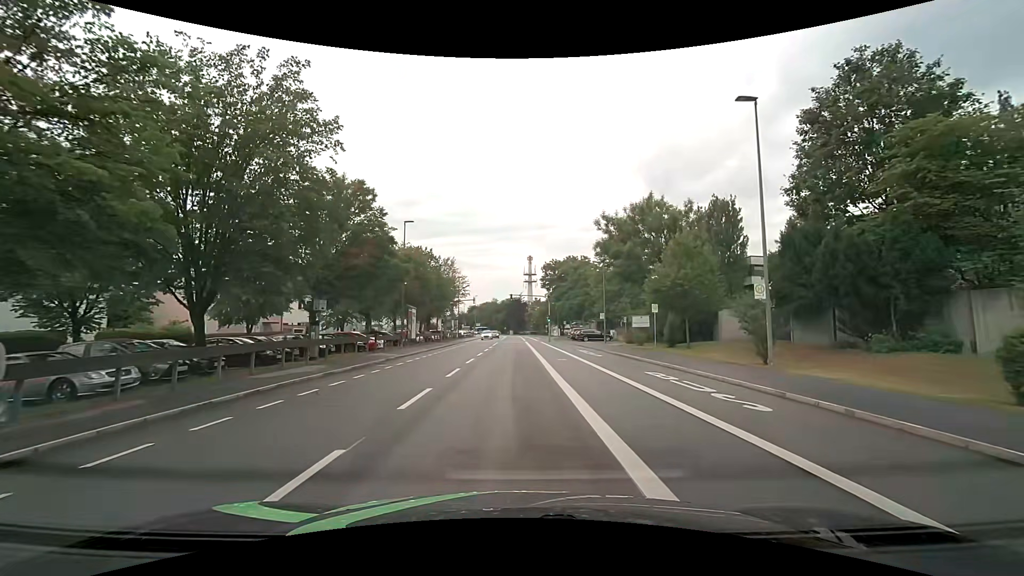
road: tertiary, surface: asphalt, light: Day
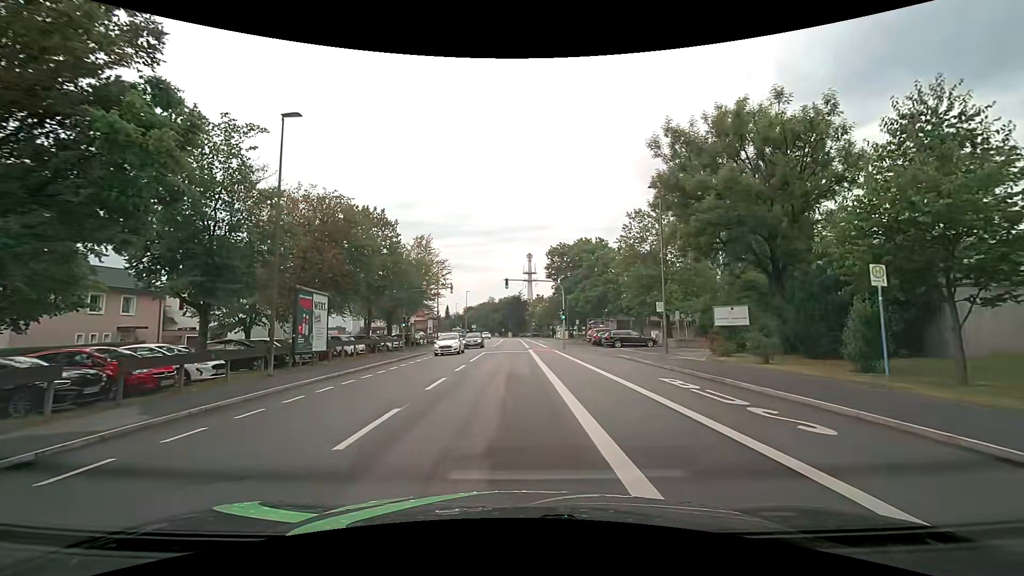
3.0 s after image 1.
(+0.1, +20.7) m; +1°
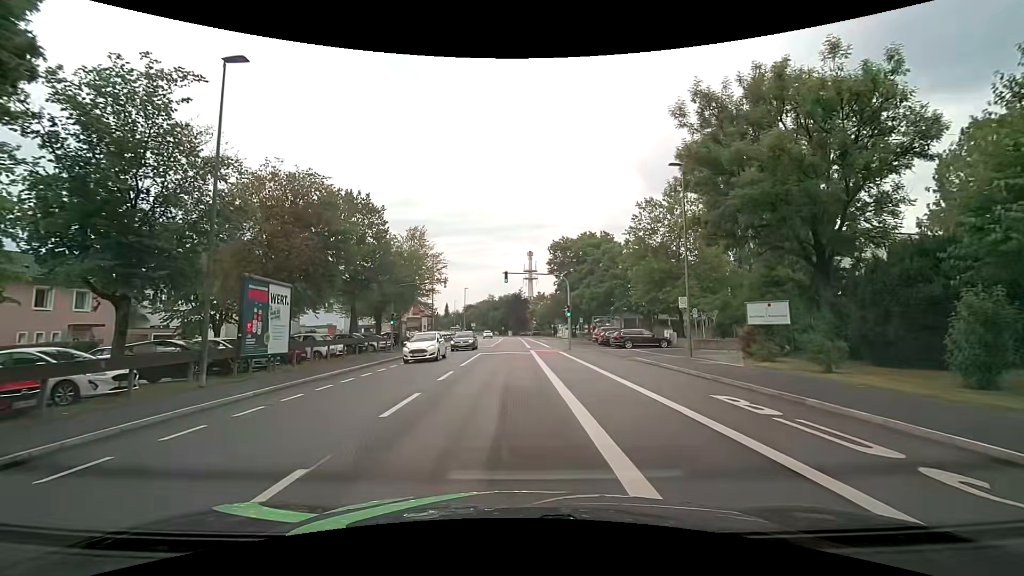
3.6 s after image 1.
(0.0, +4.0) m; -1°
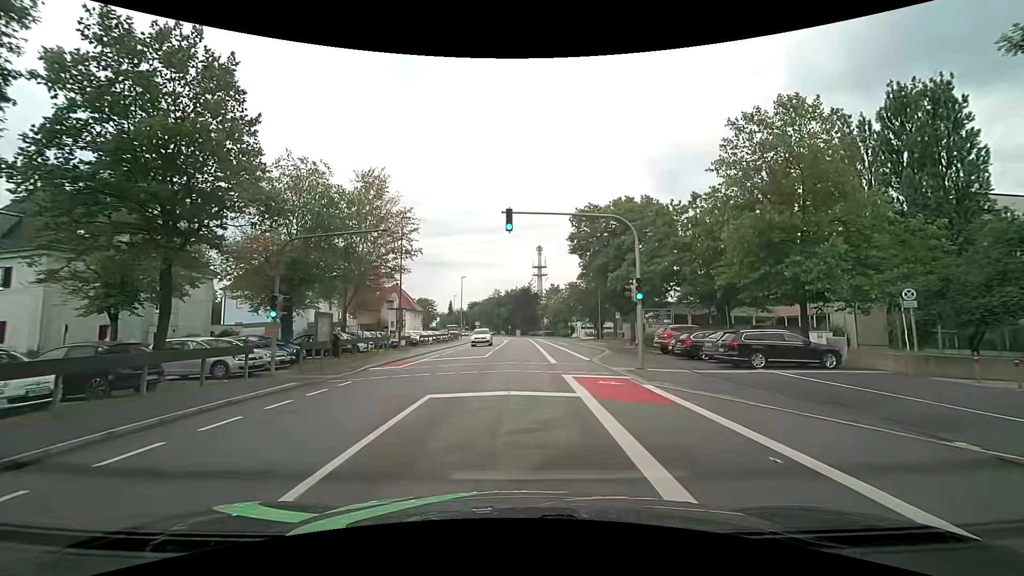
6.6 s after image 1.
(-0.1, +19.7) m; 0°
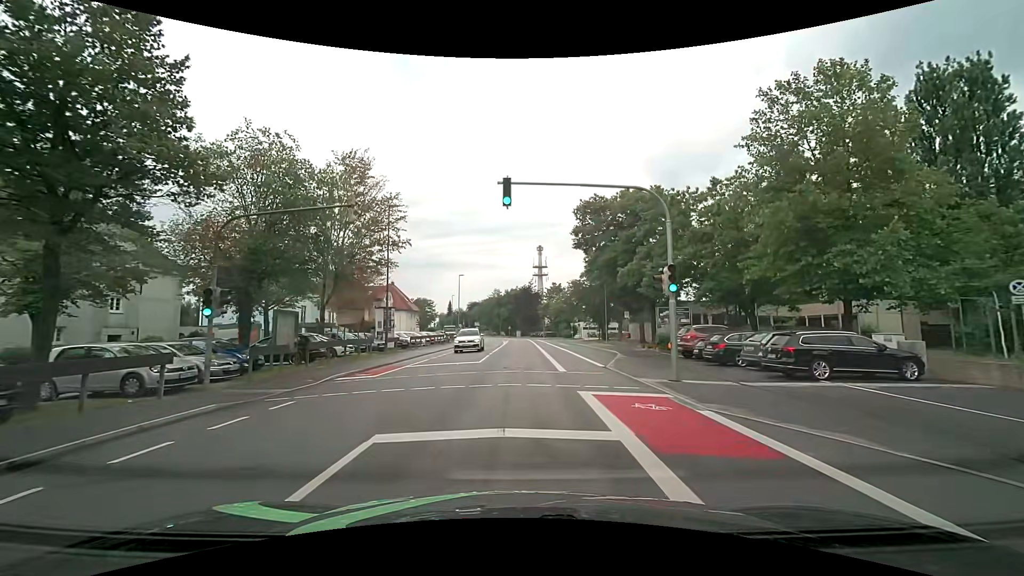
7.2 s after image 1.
(0.0, +4.0) m; 0°
(0, +10) (0, +20) (0, +30) (0, +40) (0, +50) (0, +60) (+1, +70) (+1, +80) (0, +90) (0, +100) m
